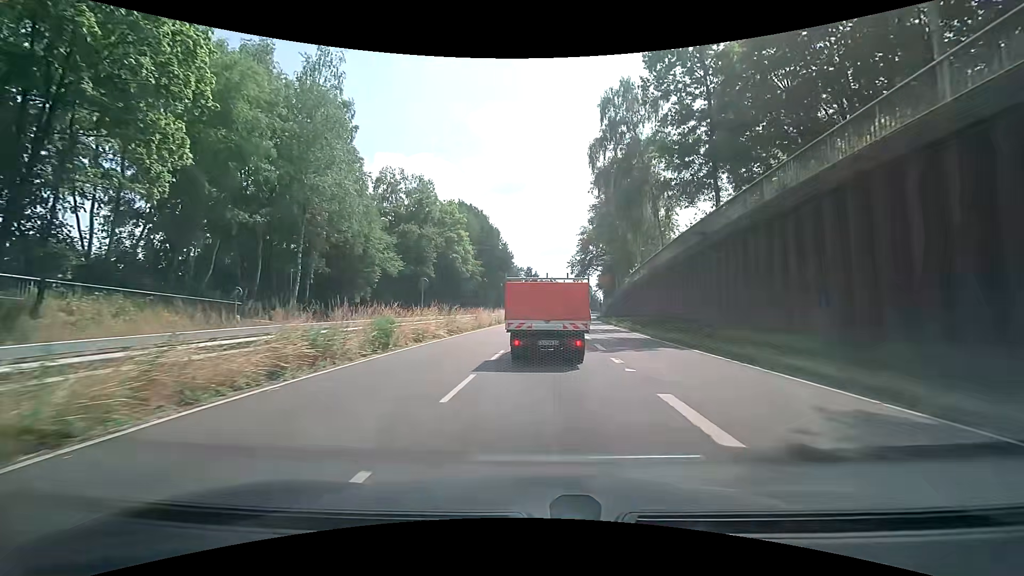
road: secondary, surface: asphalt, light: Day
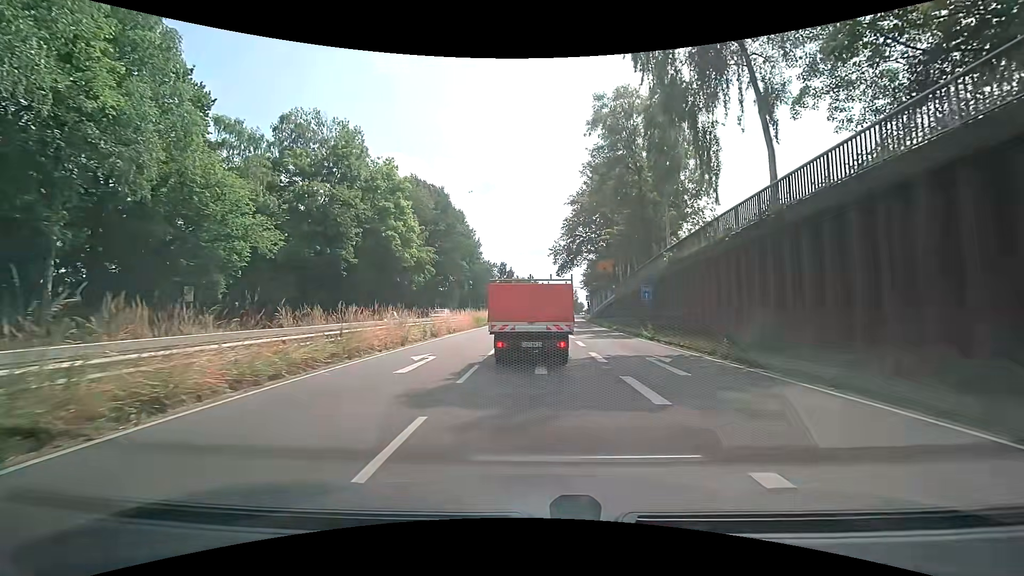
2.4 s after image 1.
(+0.6, +21.7) m; +3°
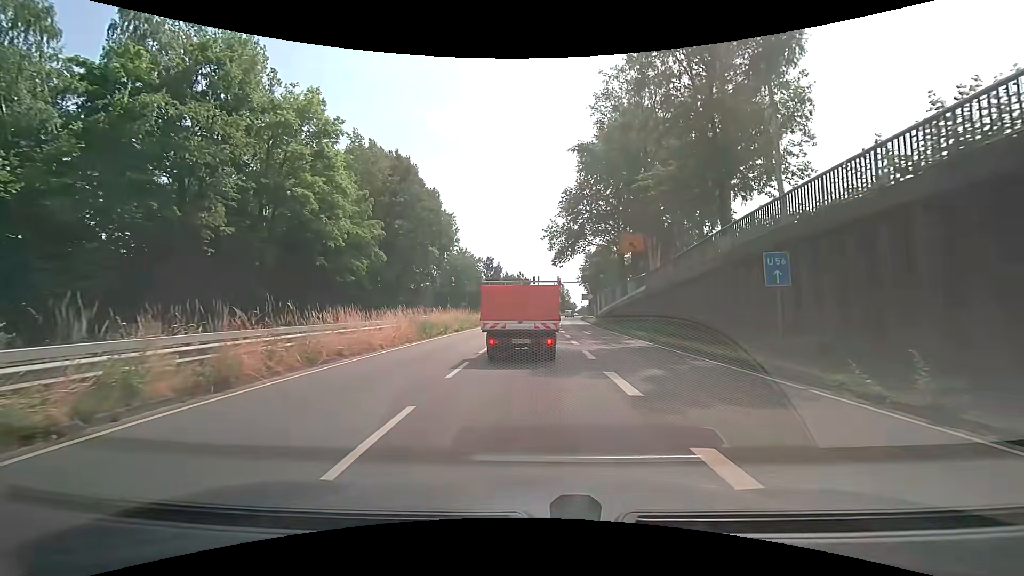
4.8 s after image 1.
(+0.2, +17.4) m; +1°
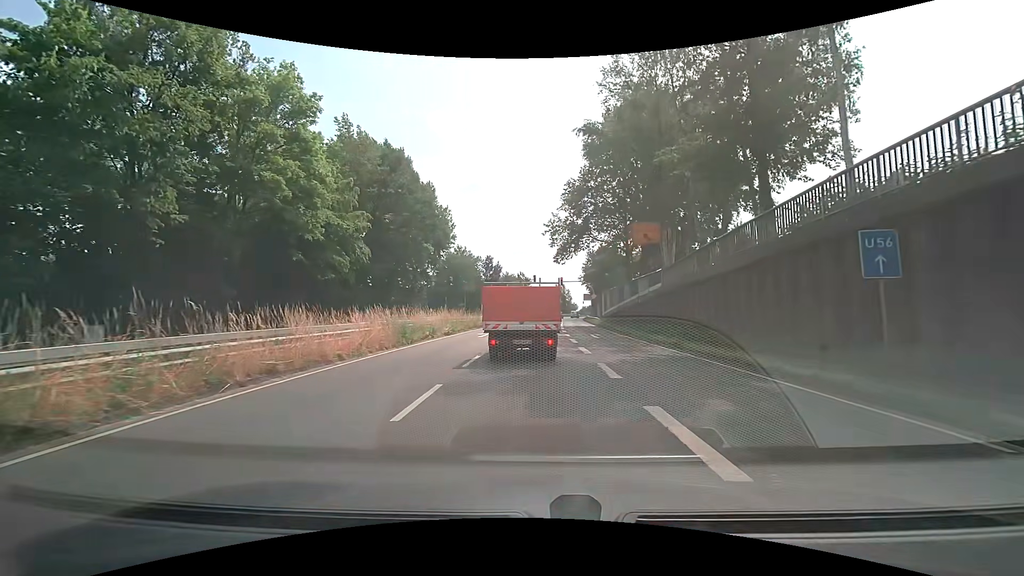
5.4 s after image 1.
(0.0, +3.8) m; +2°
(0, +10) (-1, +20) (-1, +30) (-1, +40) (-1, +50) (0, +60) (0, +70) (0, +80) (+1, +90) (+1, +100) m
